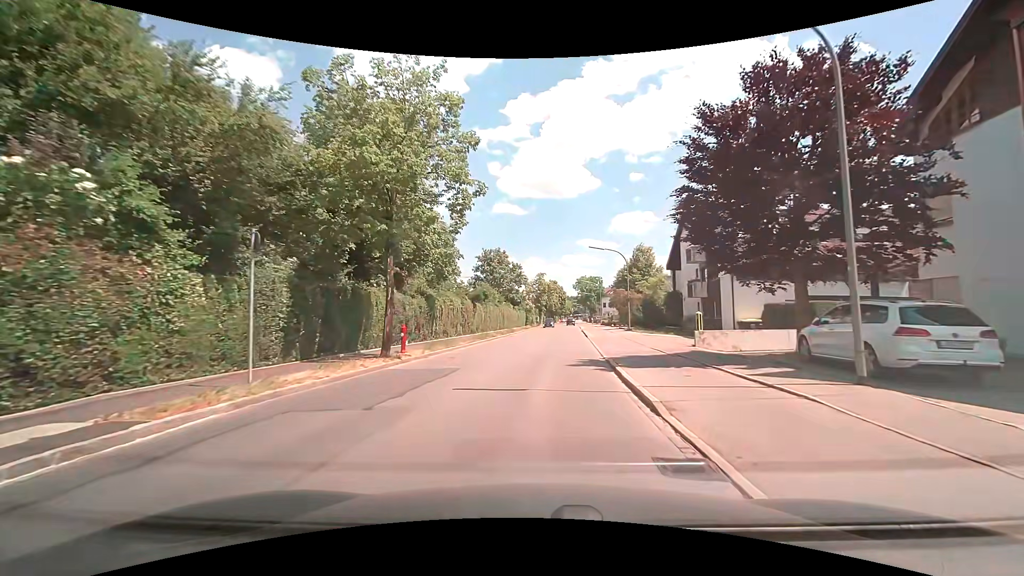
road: tertiary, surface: asphalt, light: Day
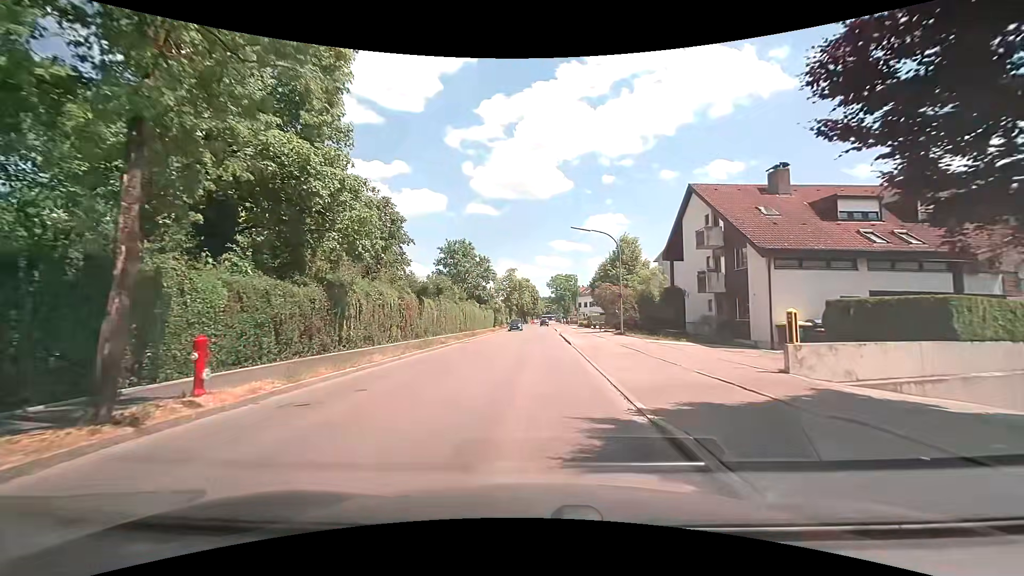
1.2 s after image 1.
(+0.3, +9.5) m; +4°
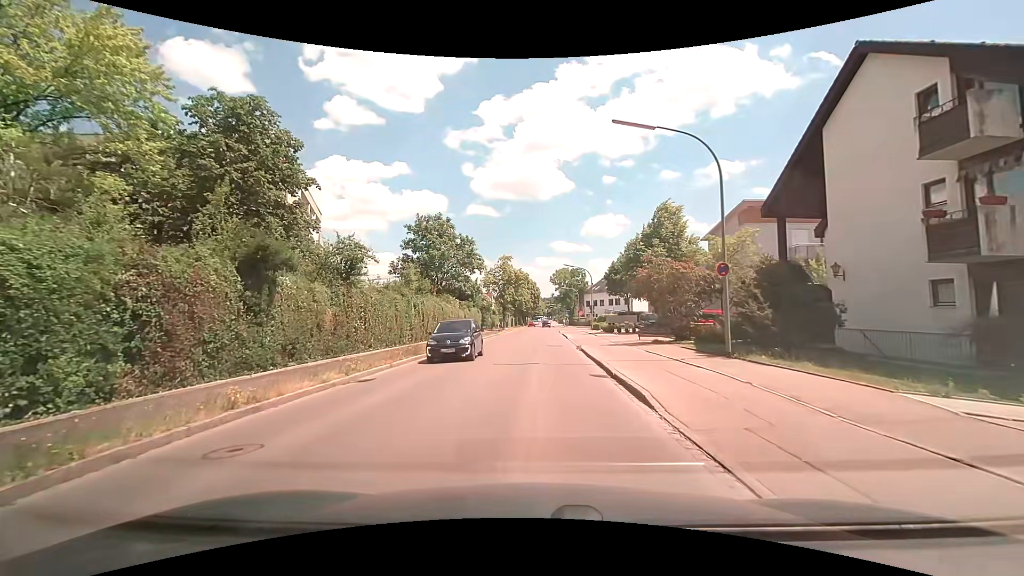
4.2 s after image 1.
(0.0, +18.0) m; -1°
(0, +10) (0, +20) (+1, +30) (+1, +40) (+1, +50) (+1, +60) (+2, +70) (+2, +80) (+3, +90) (+3, +100) m
